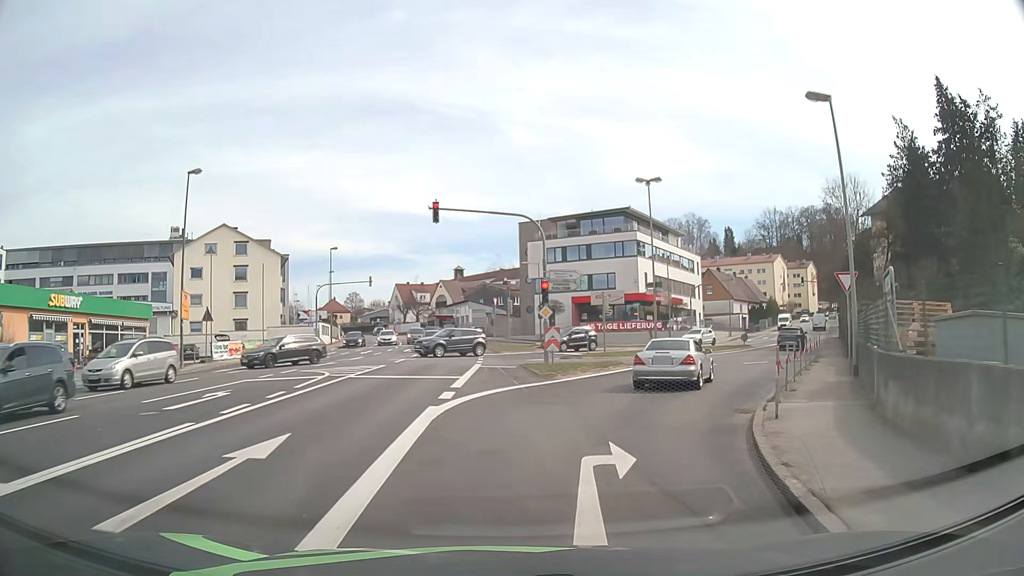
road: tertiary_link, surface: asphalt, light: Day
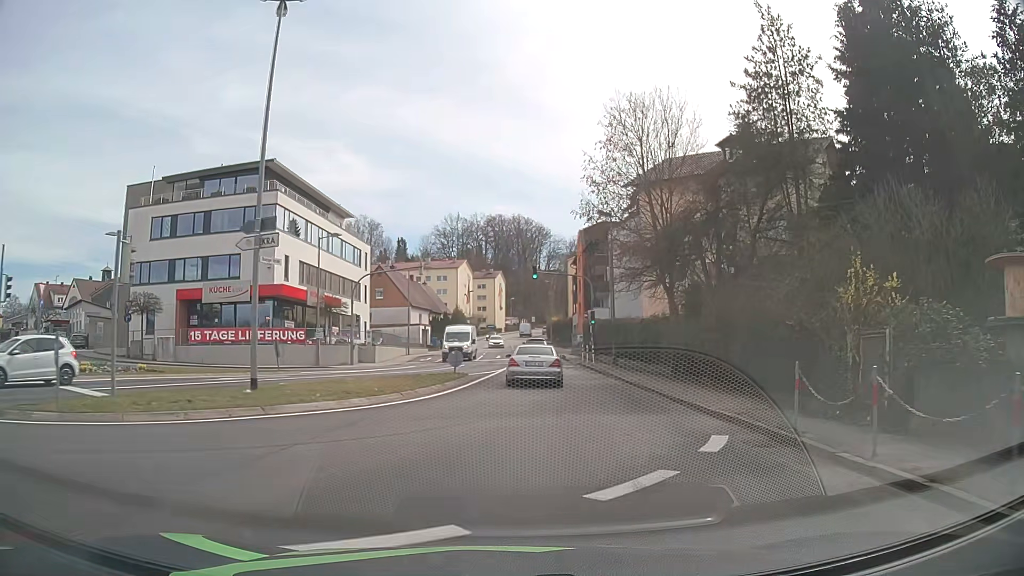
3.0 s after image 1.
(+5.9, +23.4) m; +28°
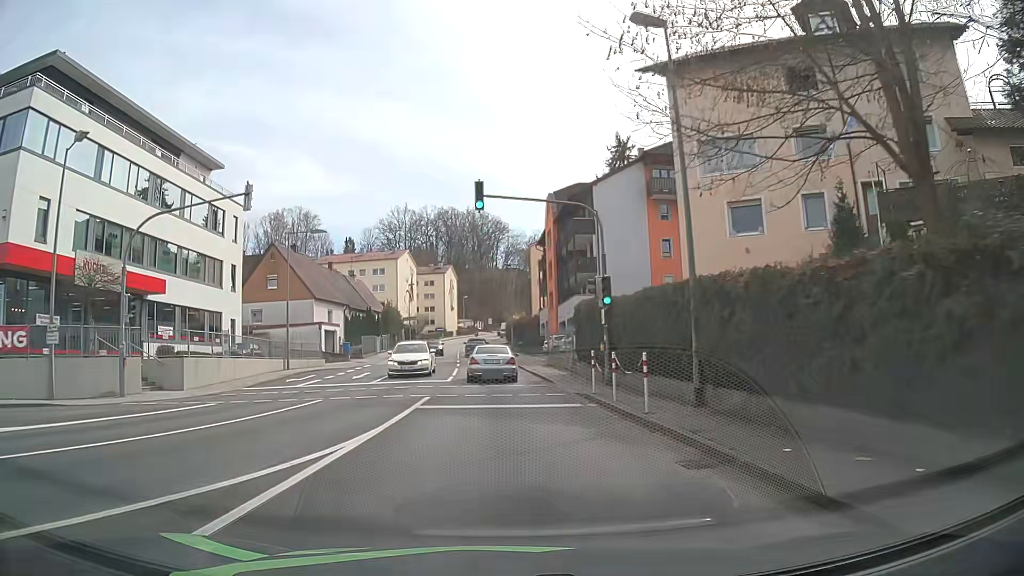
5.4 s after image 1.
(+1.4, +23.0) m; +5°
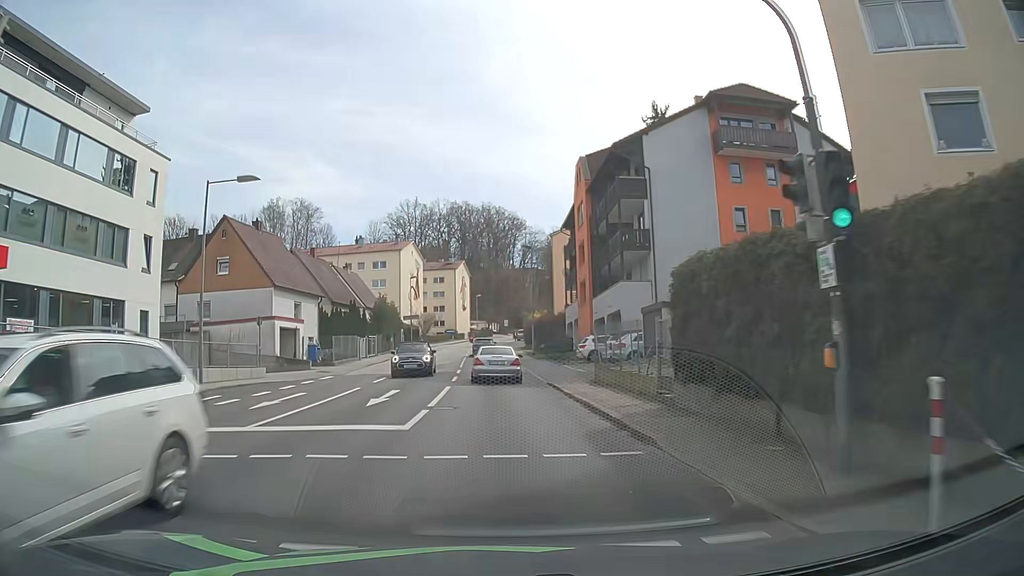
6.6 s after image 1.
(-0.2, +13.5) m; -2°
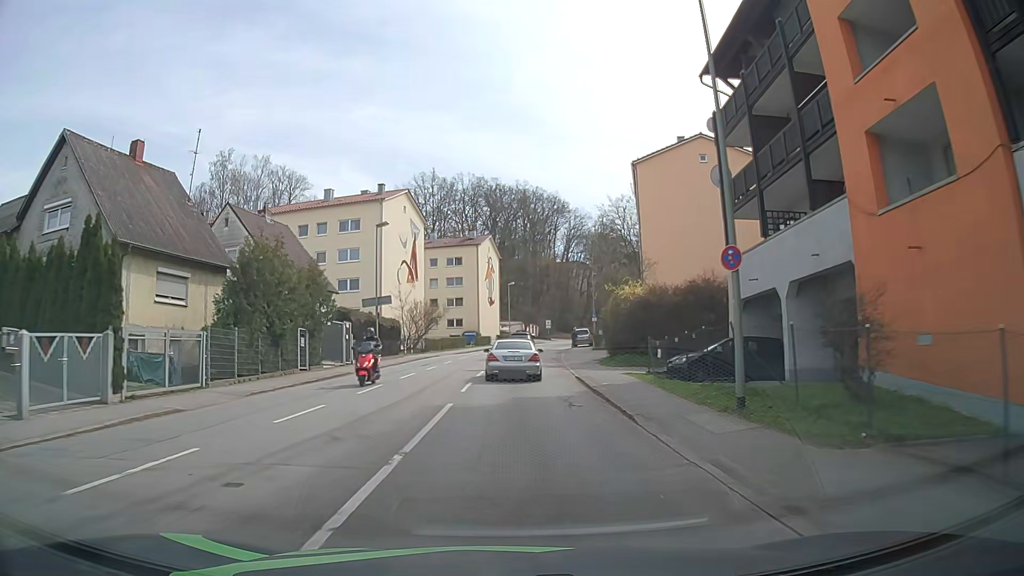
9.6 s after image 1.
(-0.9, +37.9) m; -3°
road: tertiary
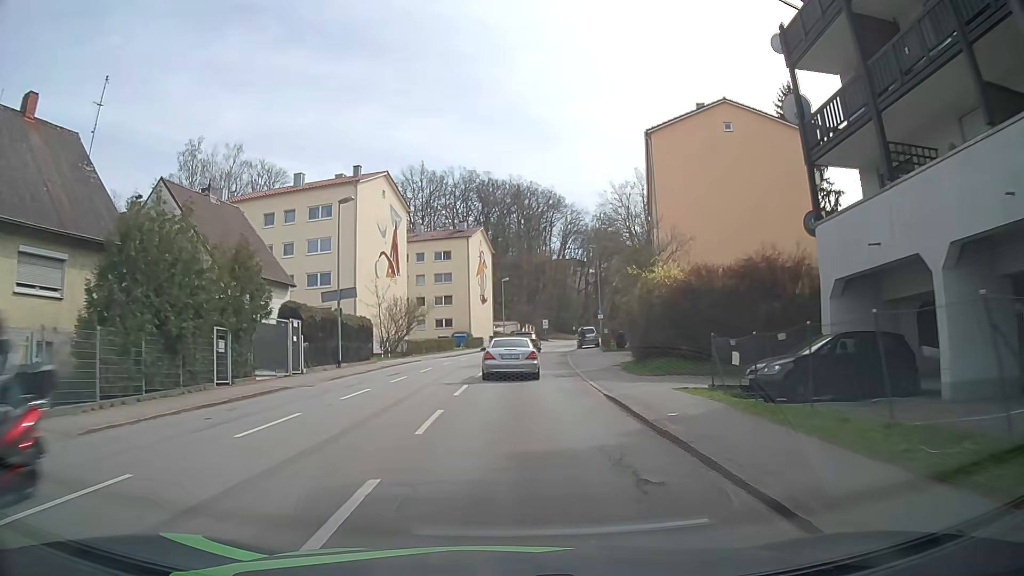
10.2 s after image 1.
(0.0, +7.8) m; +1°
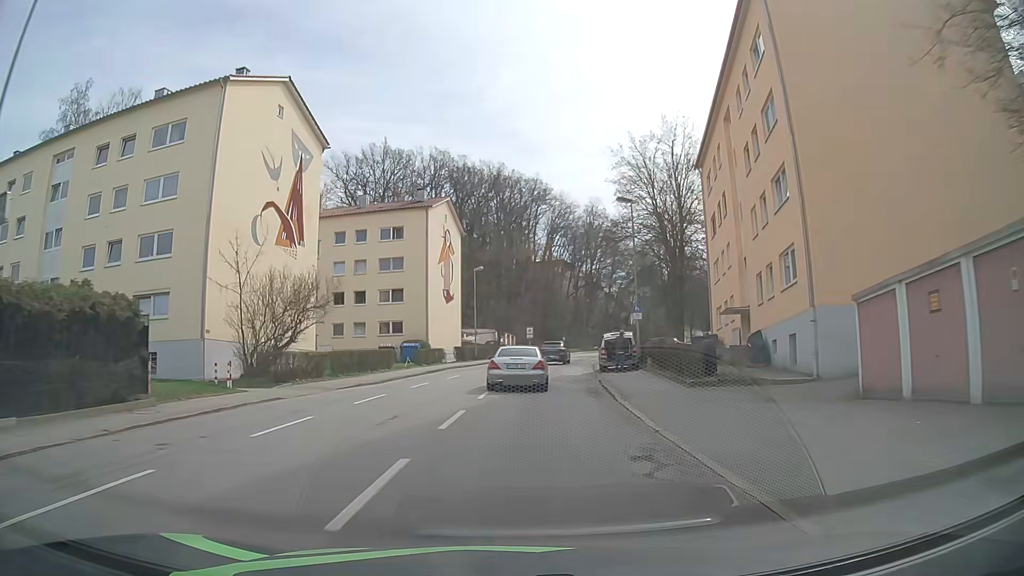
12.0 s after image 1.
(+0.2, +23.2) m; +1°
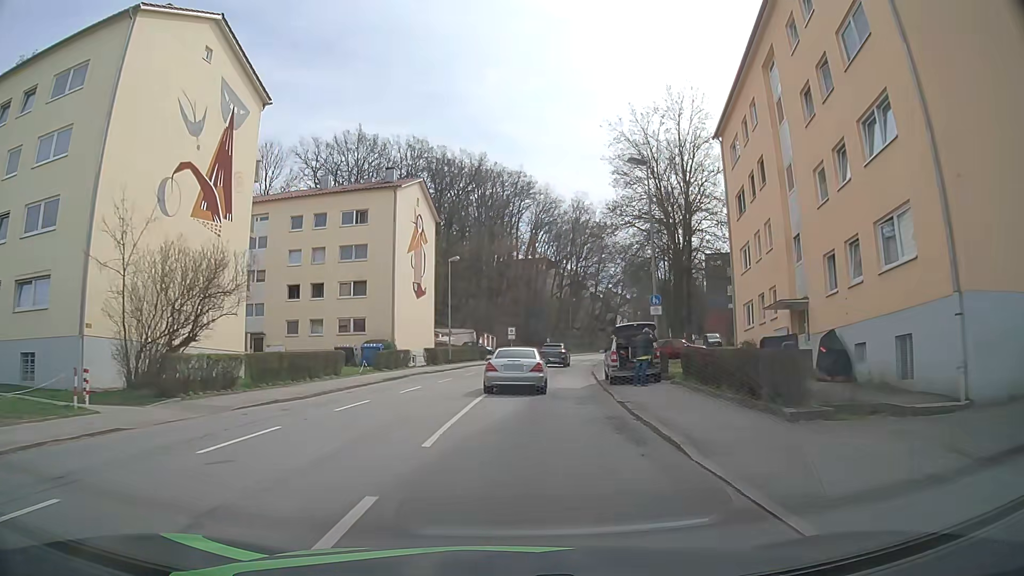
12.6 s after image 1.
(+0.1, +7.8) m; +2°
(0, +10) (+1, +20) (+2, +30) (+3, +40) (+5, +50) (+7, +60) (+9, +69) (+11, +79) (+15, +88) (+18, +98) m
